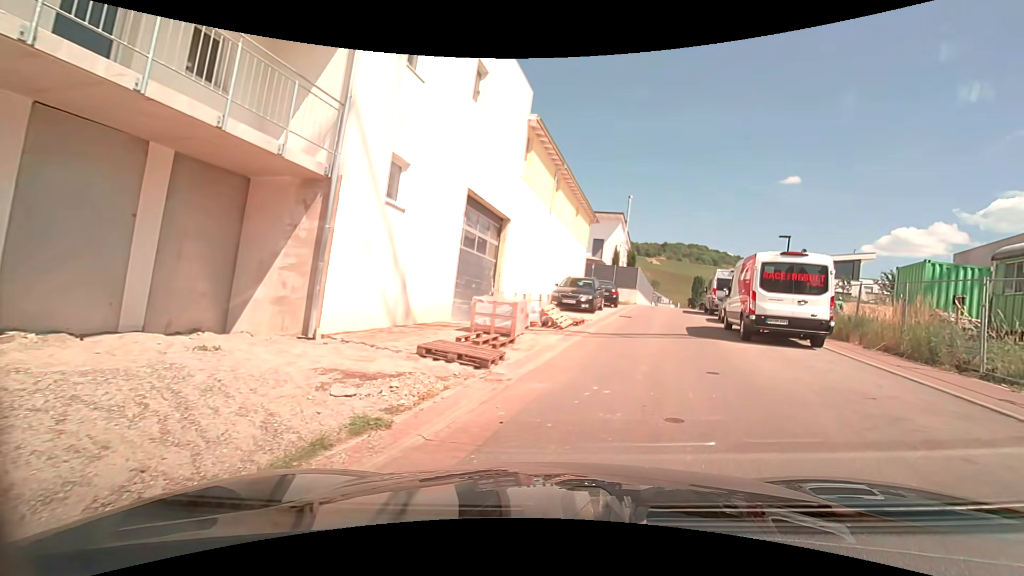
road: residential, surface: asphalt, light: Day
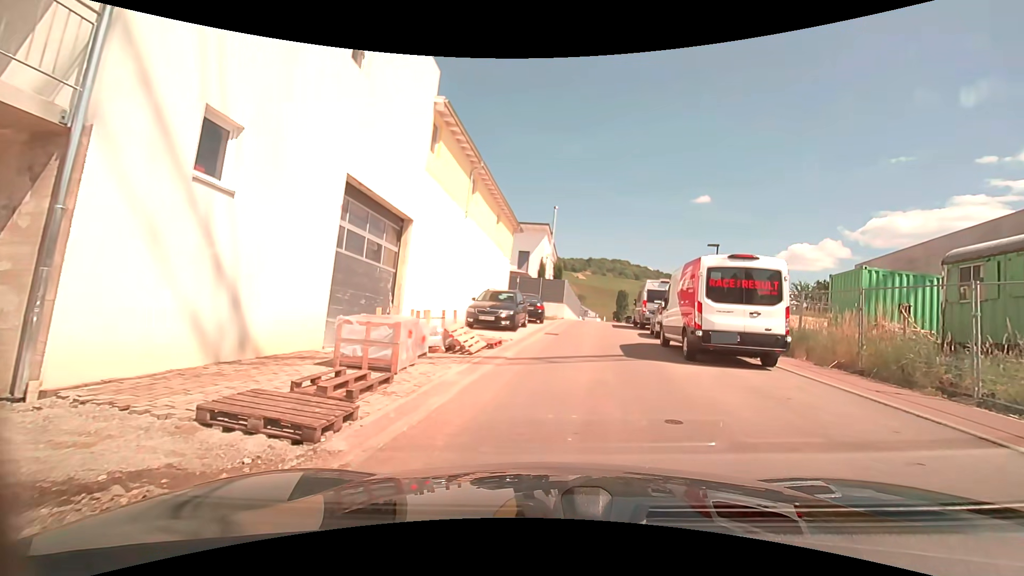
(+0.3, +3.0) m; +6°
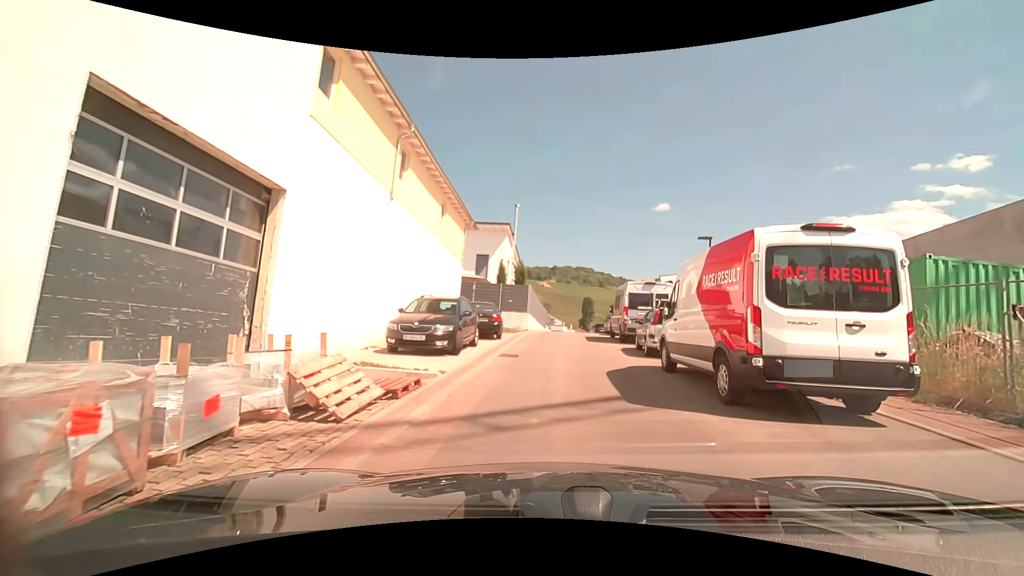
(+0.3, +5.1) m; +4°
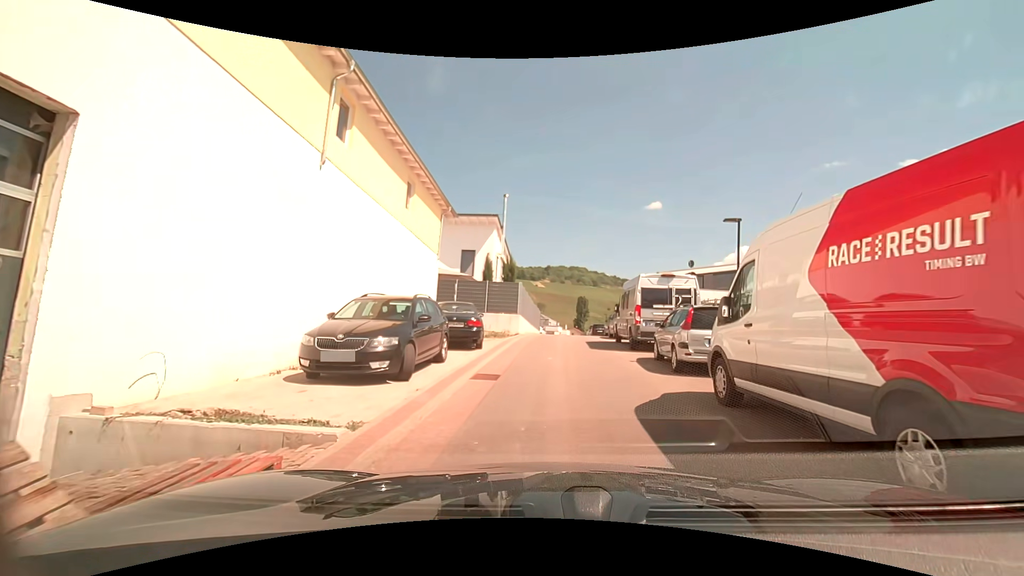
(0.0, +4.0) m; +2°
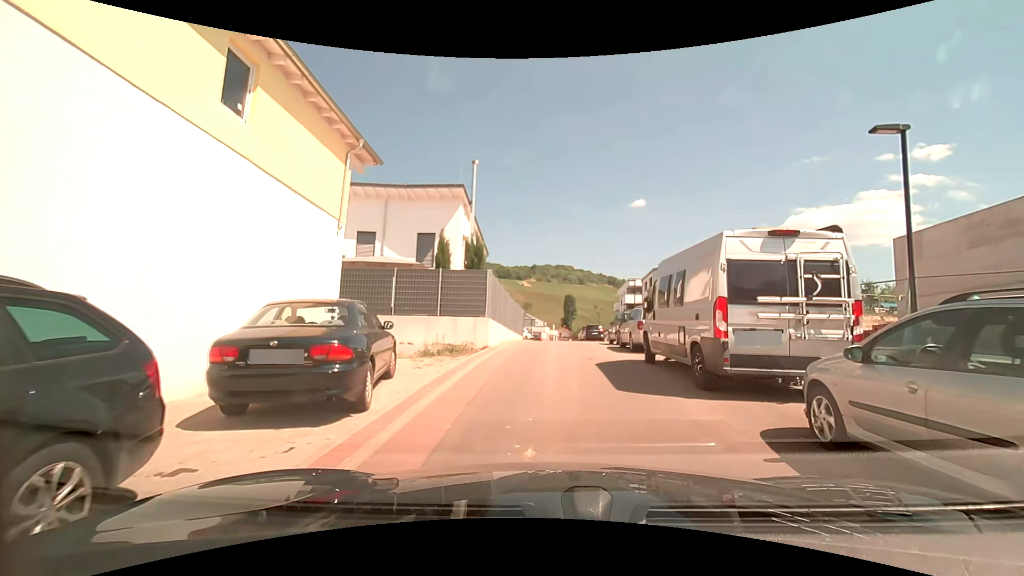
(-0.1, +8.6) m; 0°
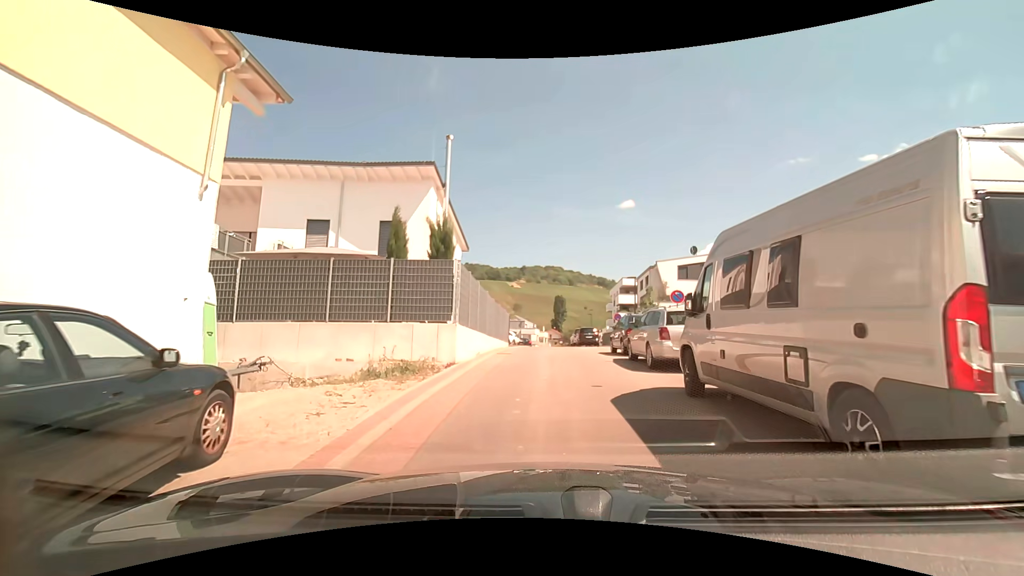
(+0.1, +4.5) m; +3°
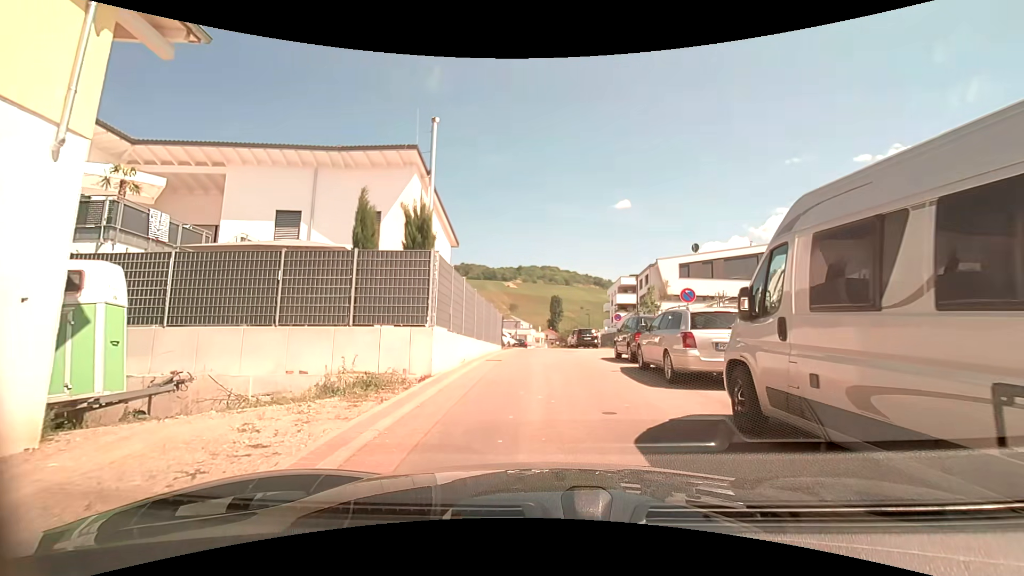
(0.0, +2.3) m; 0°
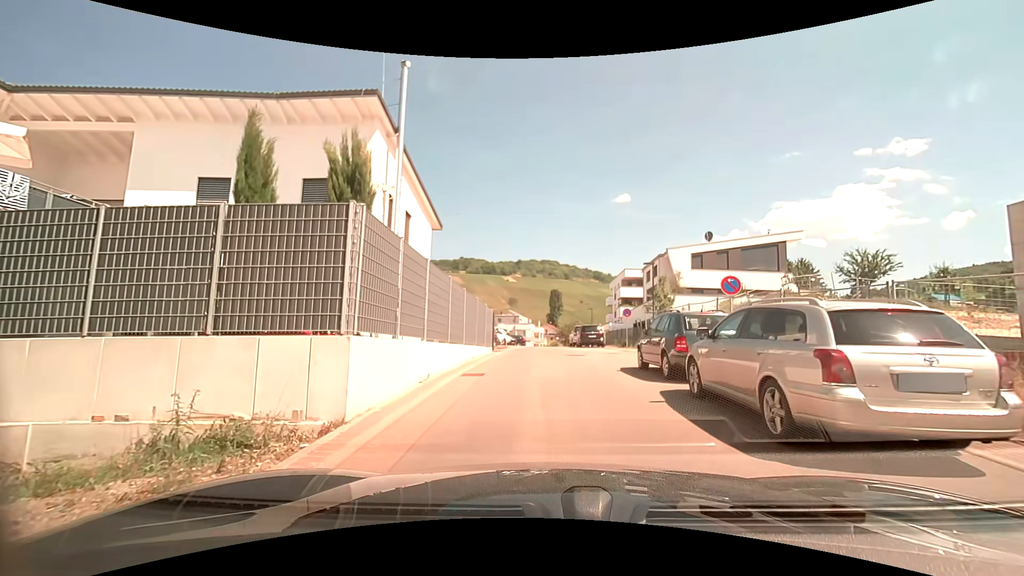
(0.0, +4.6) m; -1°
